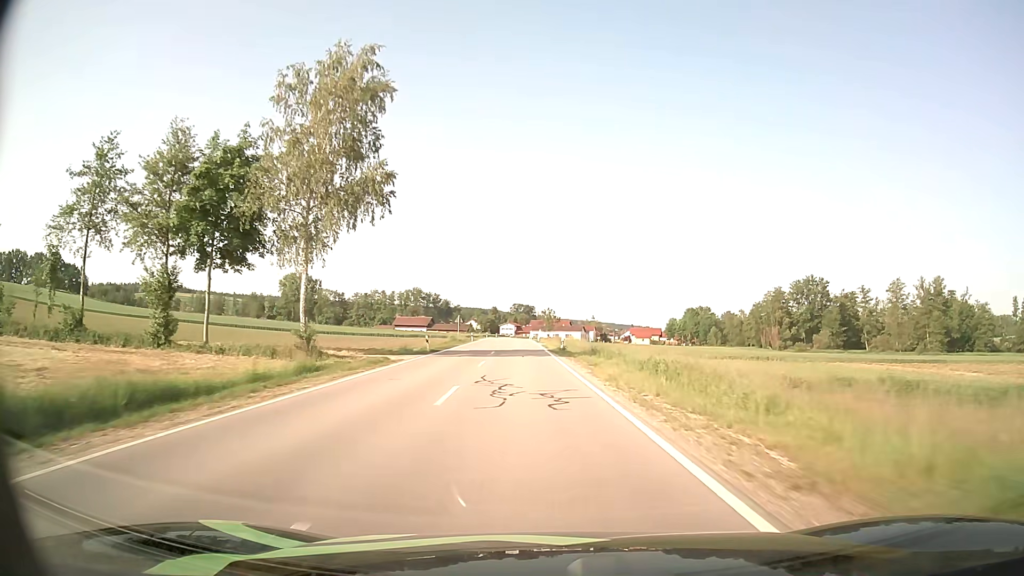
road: secondary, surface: asphalt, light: Day
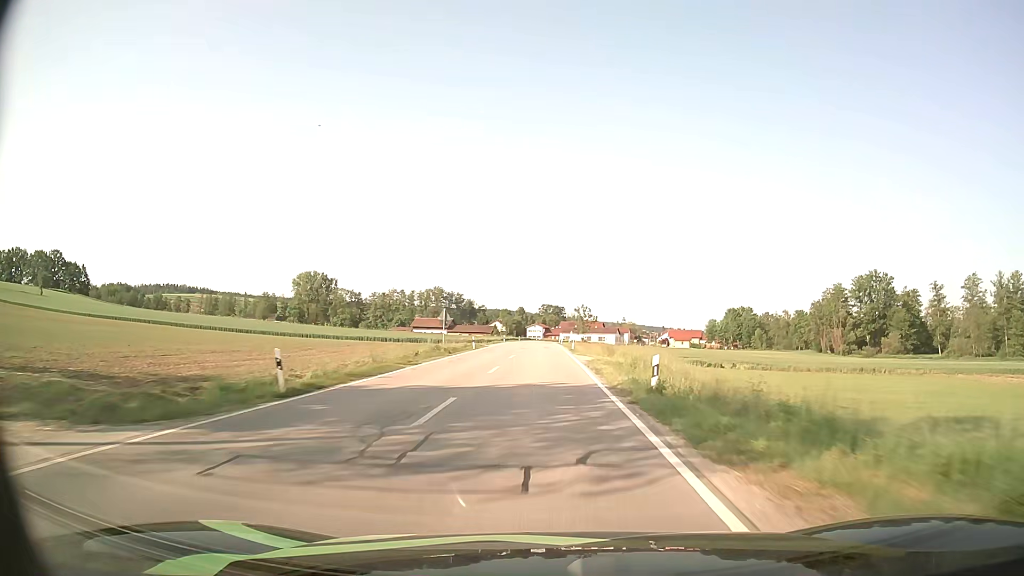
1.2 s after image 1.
(-0.7, +26.2) m; -2°
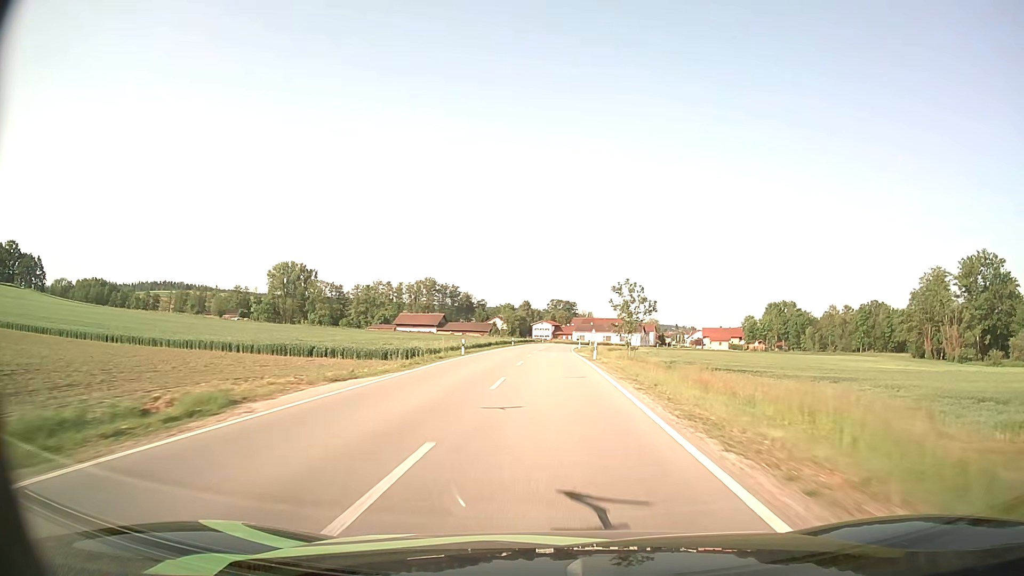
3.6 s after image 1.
(-0.5, +51.7) m; -1°
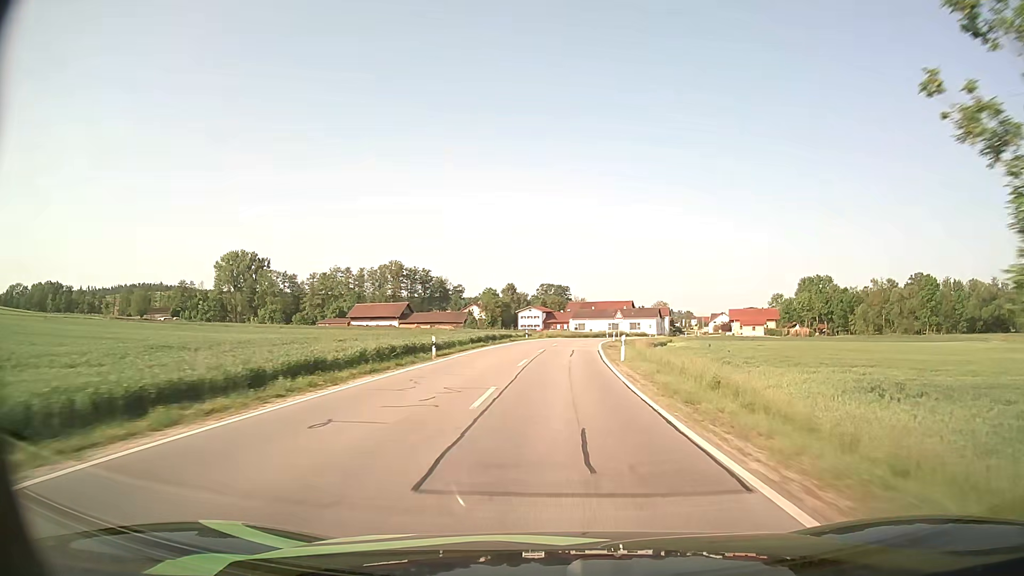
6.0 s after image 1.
(+0.3, +50.6) m; +1°
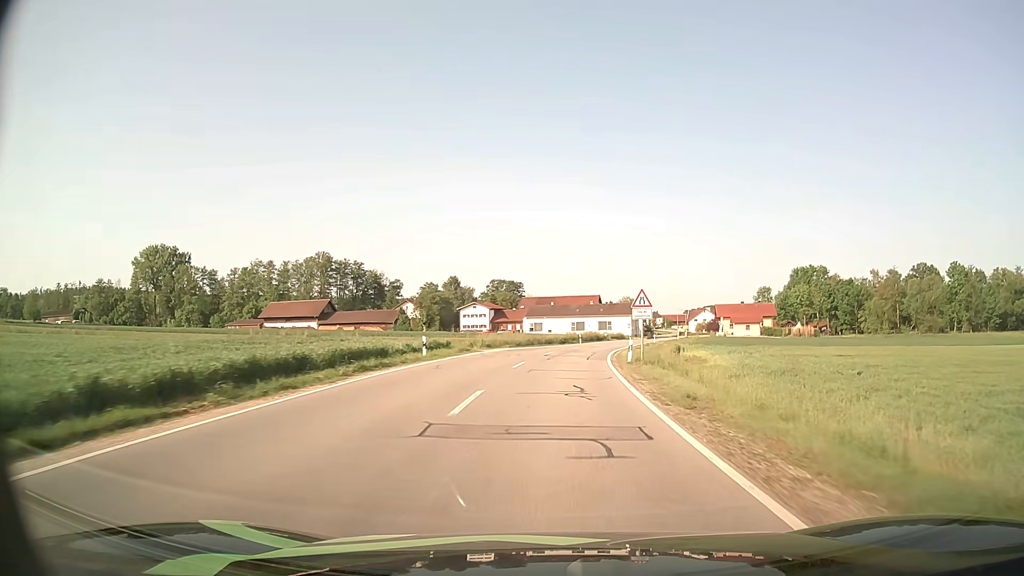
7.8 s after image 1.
(+1.0, +35.5) m; +4°
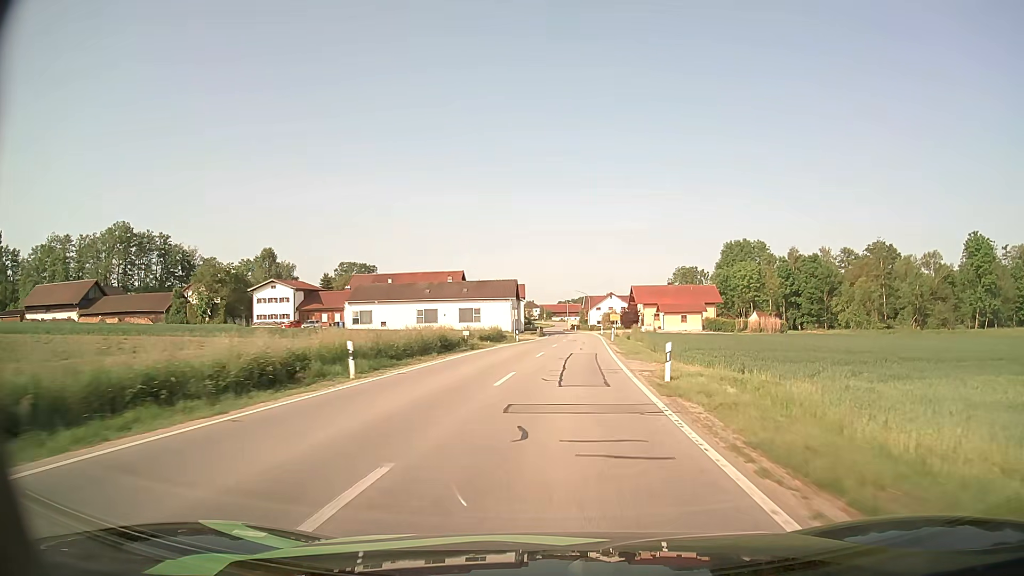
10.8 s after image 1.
(+4.8, +53.4) m; +11°
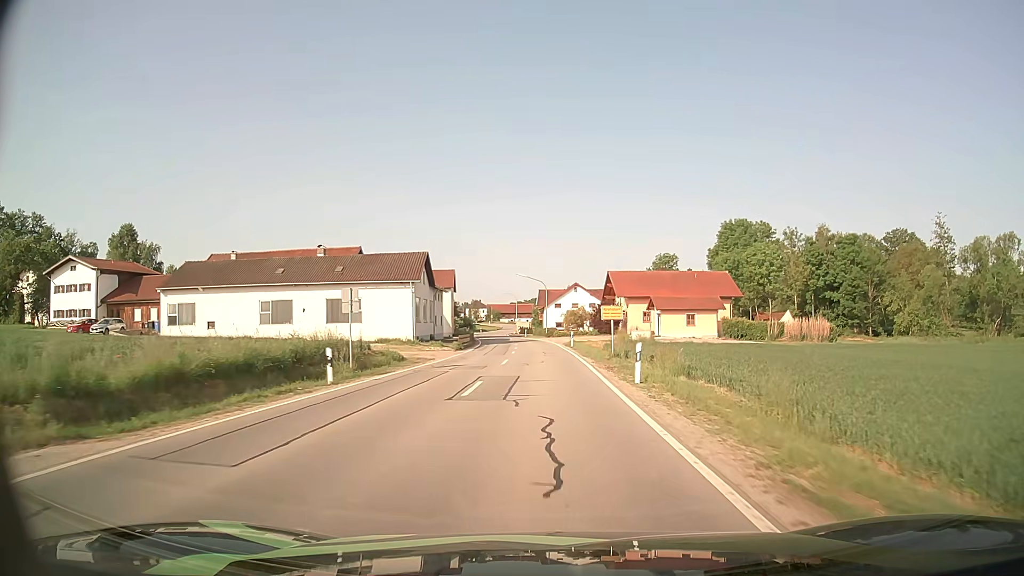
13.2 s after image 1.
(+1.7, +38.3) m; +4°
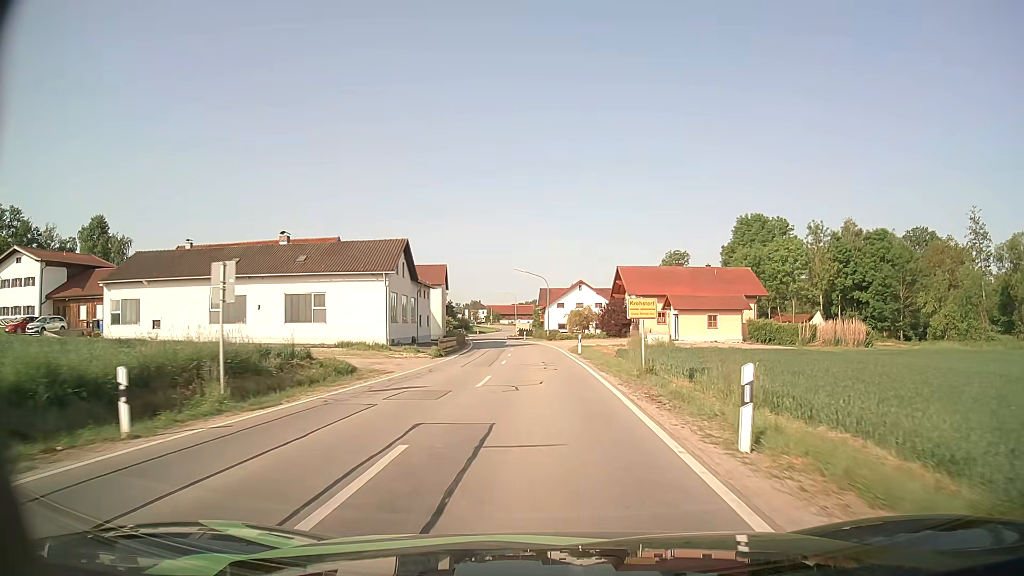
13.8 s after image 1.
(0.0, +9.2) m; 0°
(0, +10) (0, +20) (0, +30) (-1, +40) (-2, +50) (-3, +60) (-4, +70) (-5, +80) (-6, +90) (-7, +100) m
